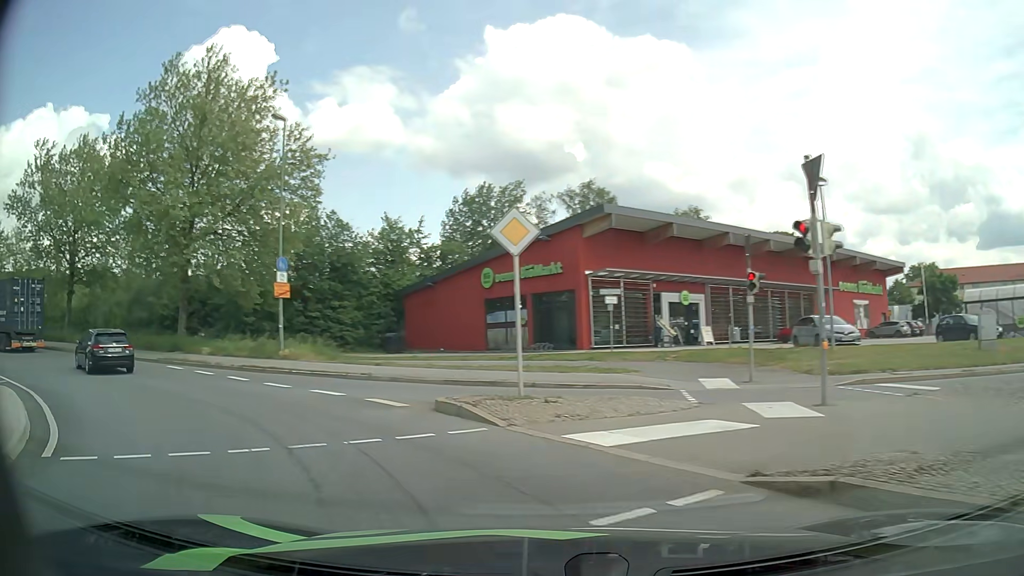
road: primary_link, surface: asphalt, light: Day
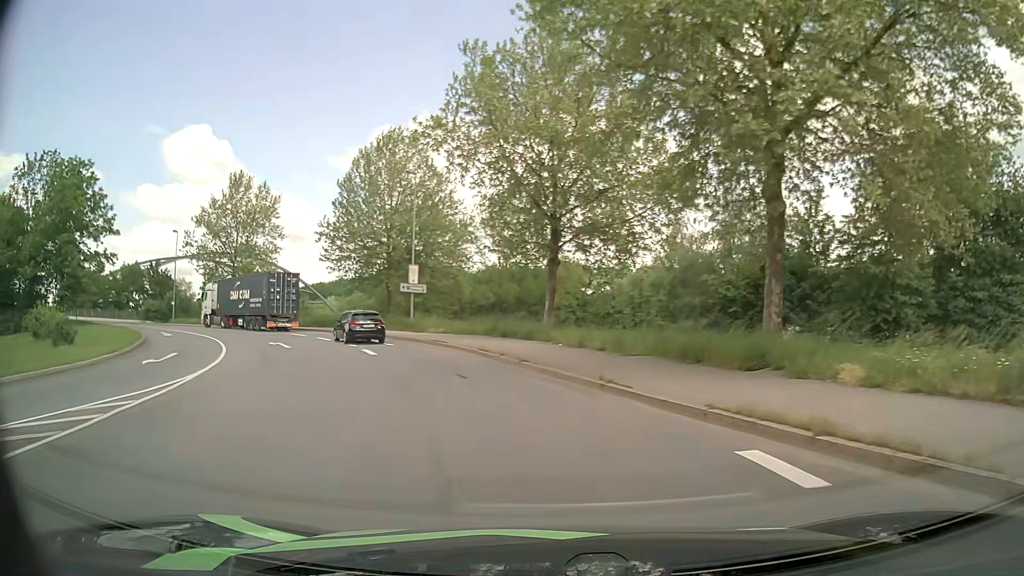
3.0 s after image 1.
(-9.9, +17.7) m; -49°
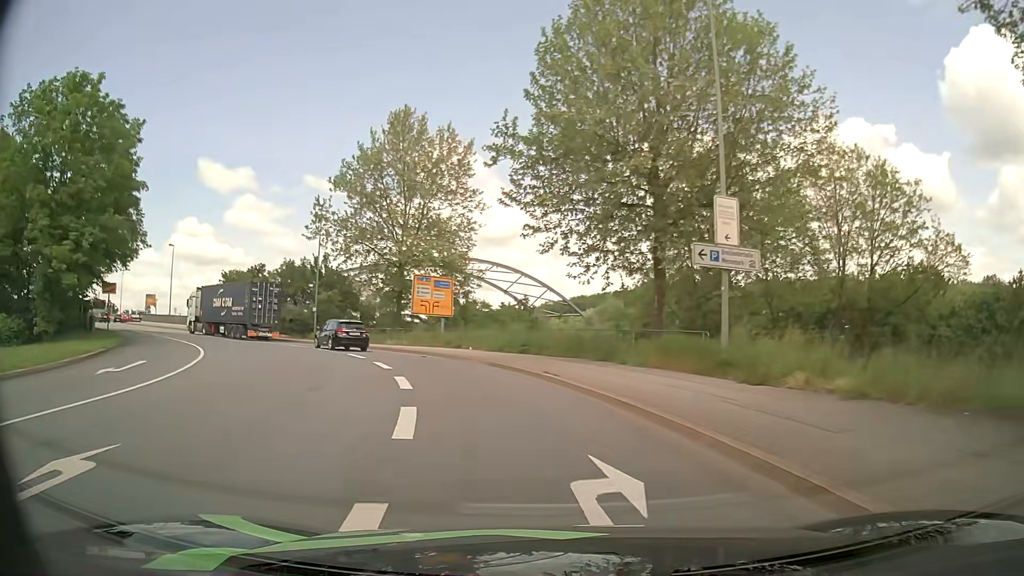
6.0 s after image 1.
(-6.0, +26.7) m; -23°
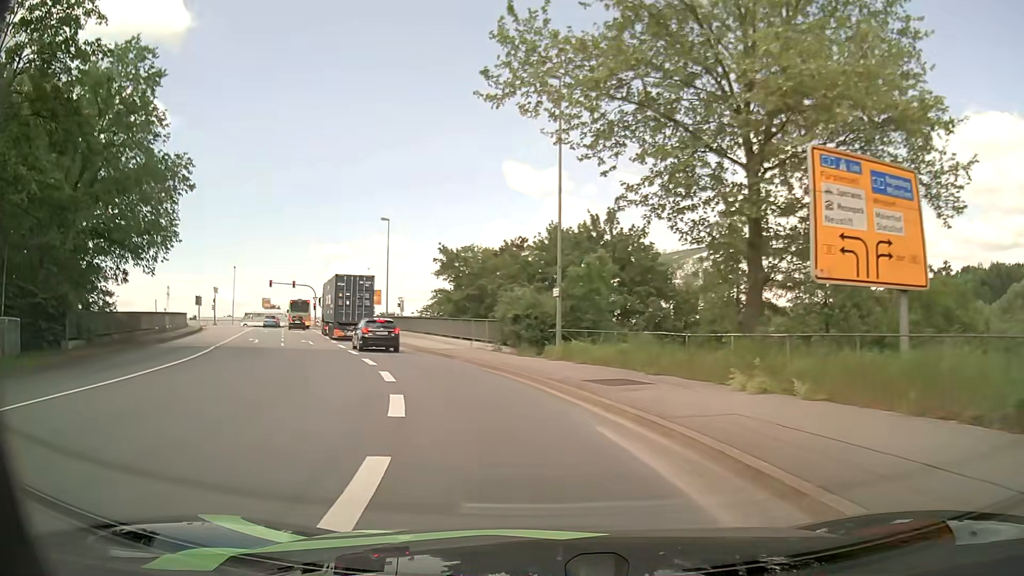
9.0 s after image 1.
(-5.8, +27.5) m; -27°
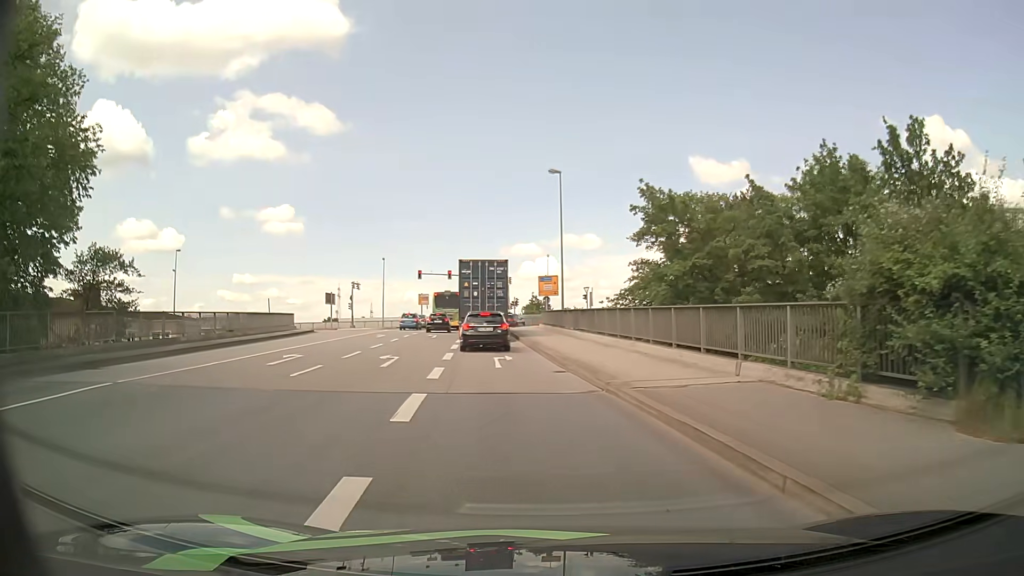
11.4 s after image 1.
(-3.2, +18.7) m; -17°
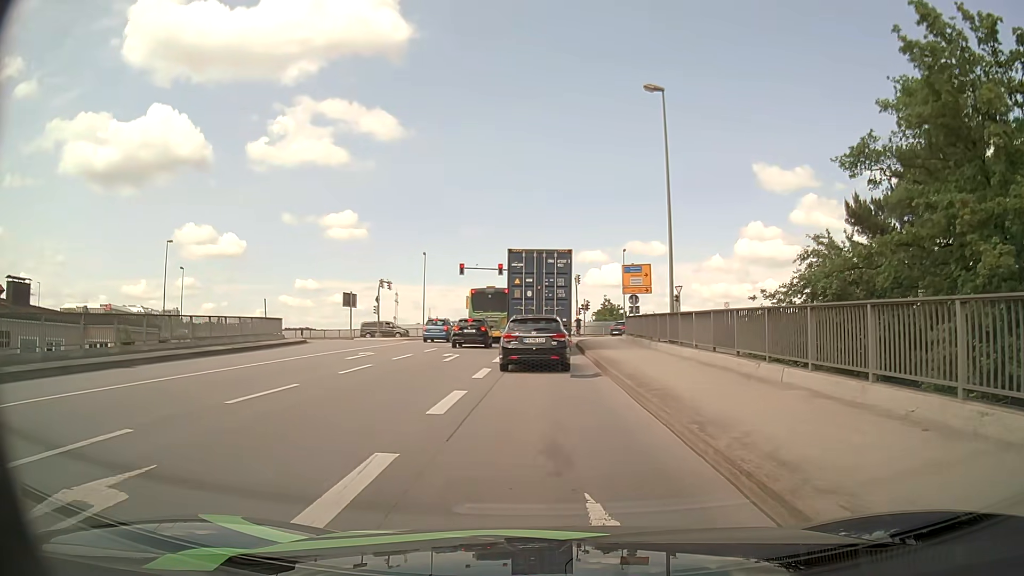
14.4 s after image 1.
(-1.1, +16.8) m; -5°
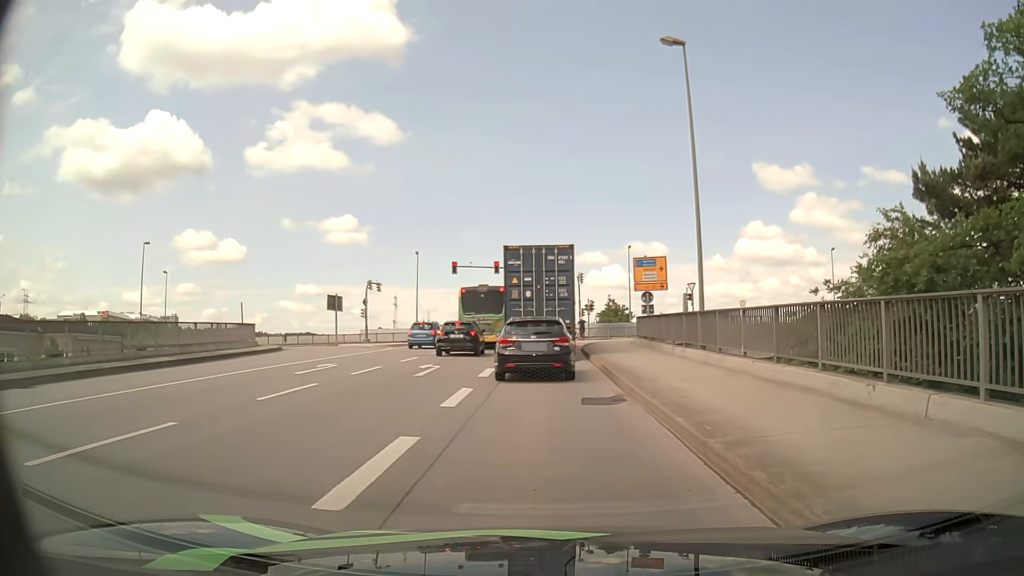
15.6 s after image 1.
(0.0, +4.7) m; 0°
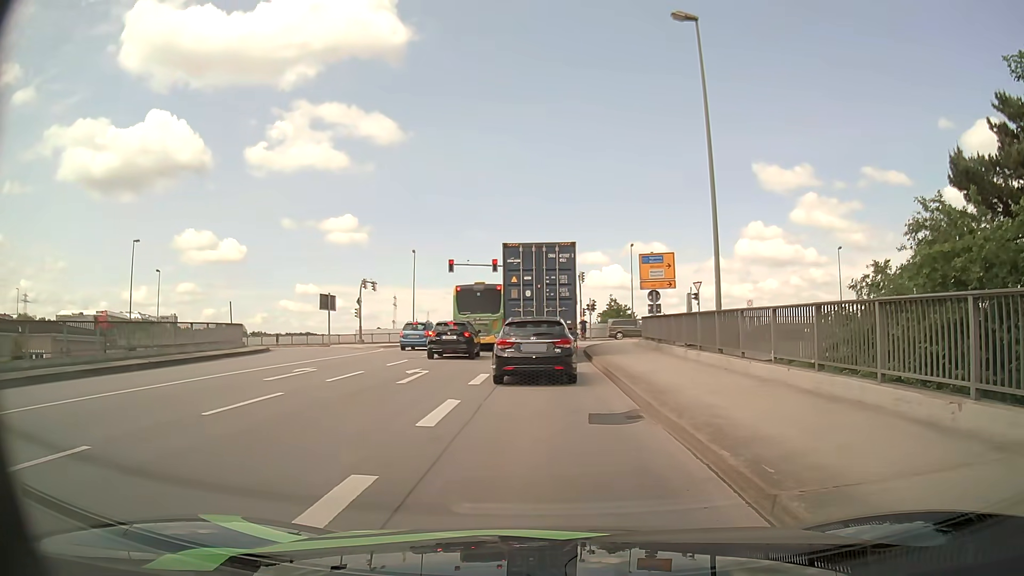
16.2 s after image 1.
(0.0, +2.0) m; 0°
